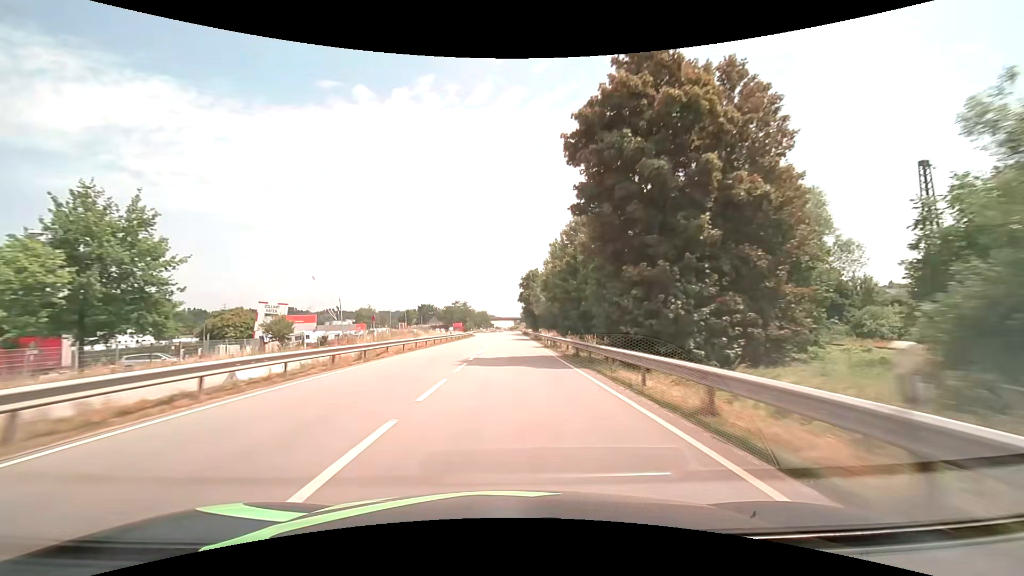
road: primary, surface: asphalt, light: Day
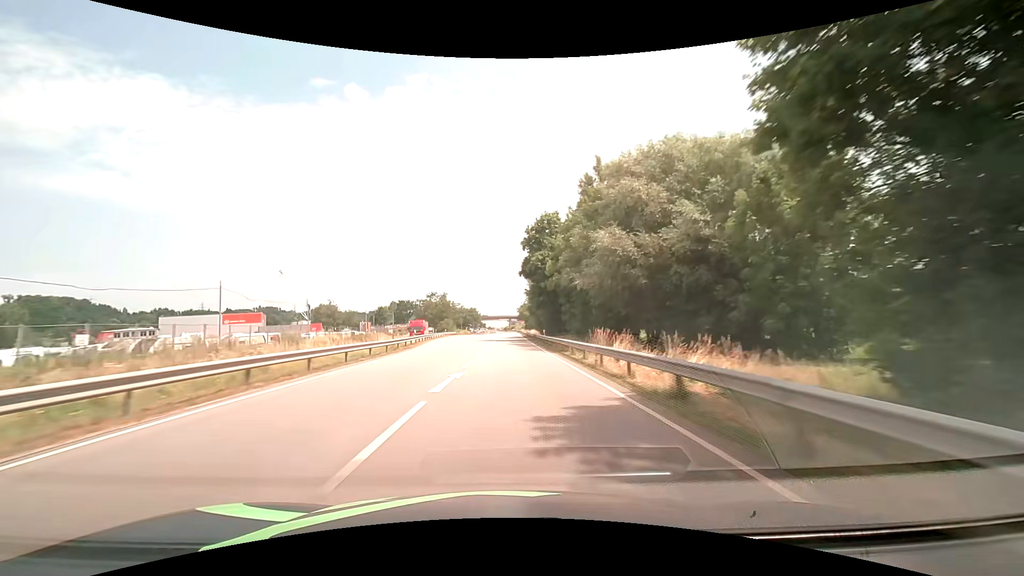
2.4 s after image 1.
(+0.2, +58.2) m; +1°
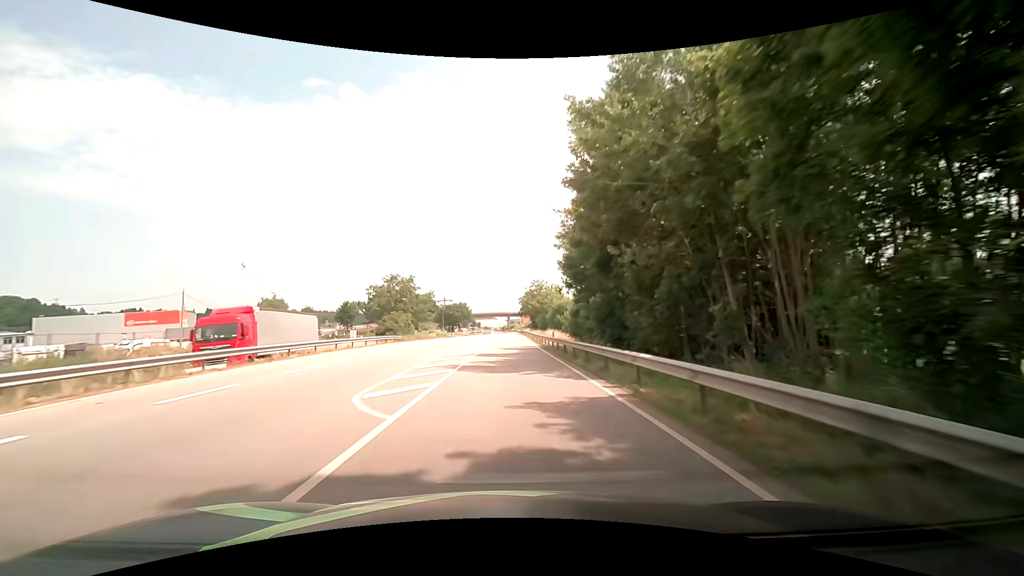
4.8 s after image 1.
(+0.3, +58.0) m; 0°
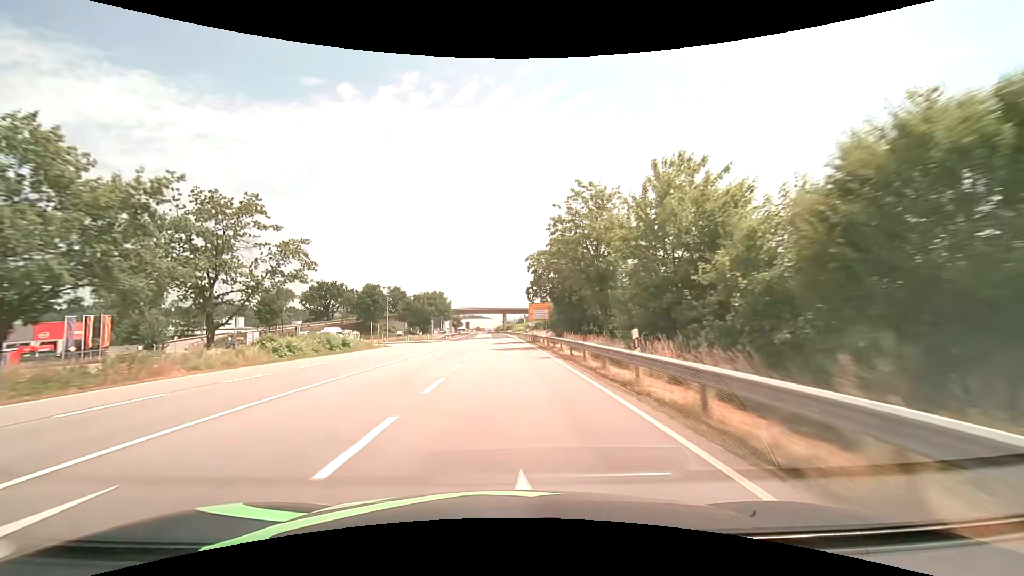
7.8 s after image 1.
(+0.4, +72.4) m; 0°
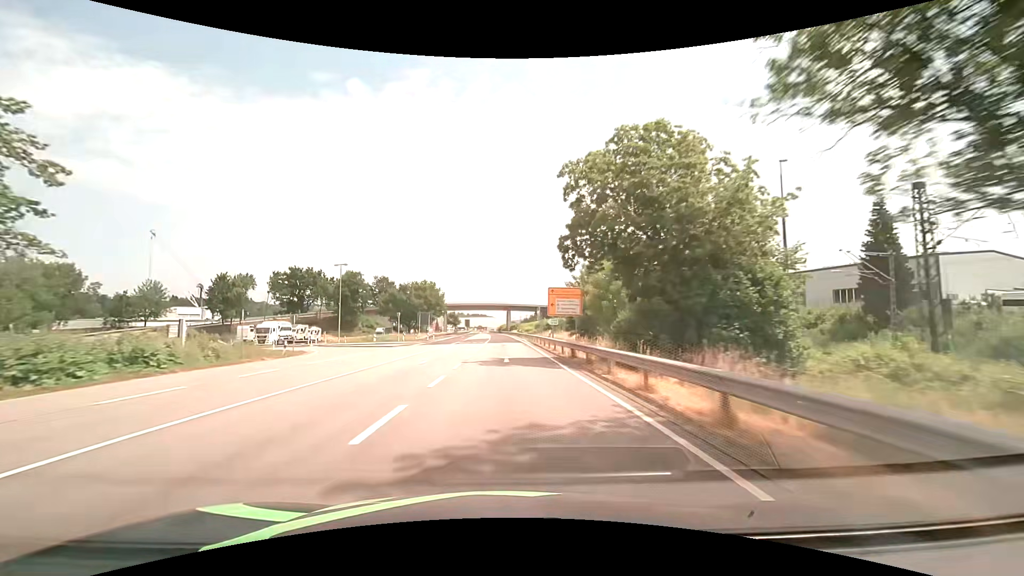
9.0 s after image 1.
(-0.1, +28.9) m; -1°
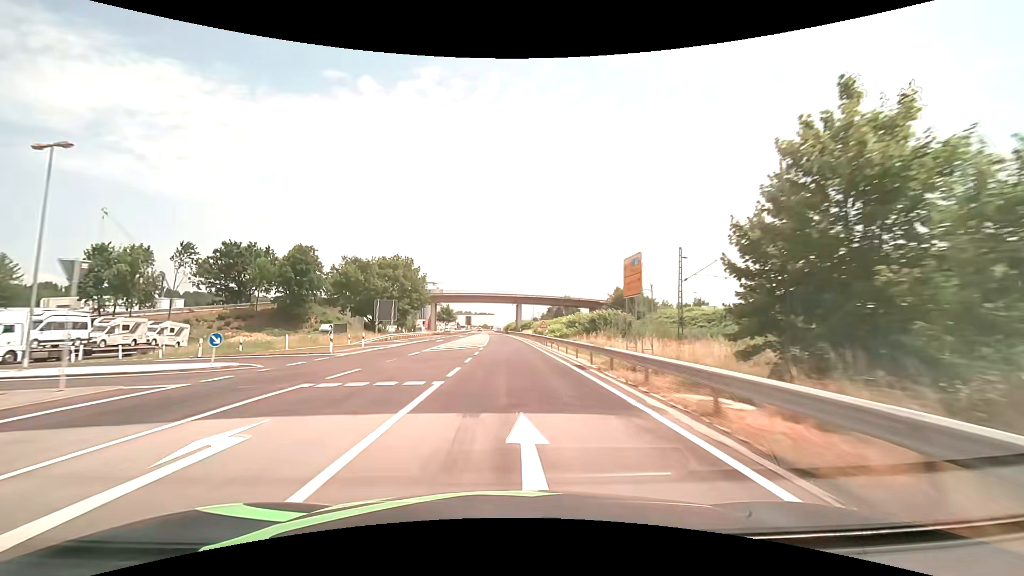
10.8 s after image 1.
(-0.3, +43.2) m; -1°
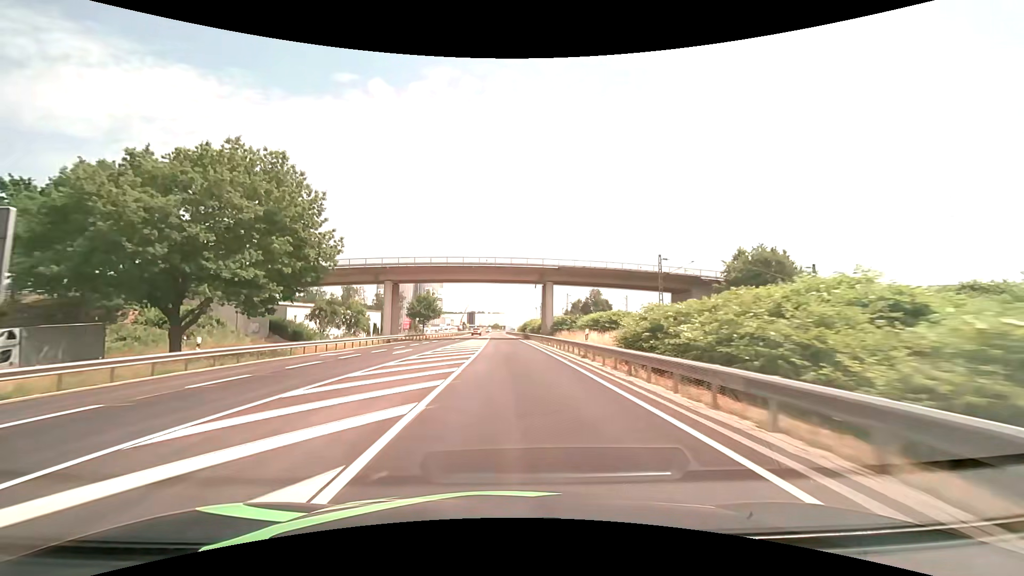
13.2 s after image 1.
(-0.7, +56.8) m; -2°
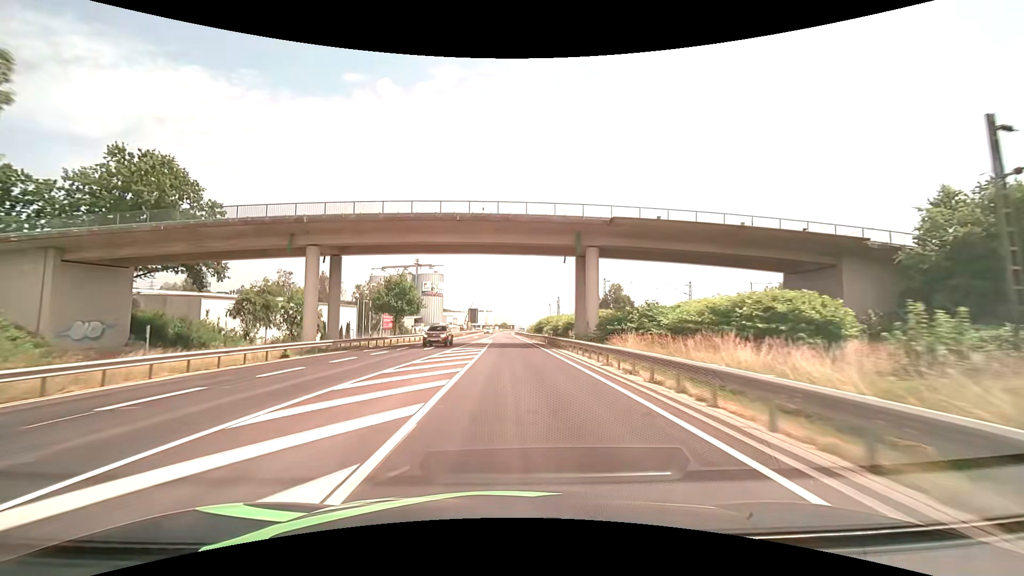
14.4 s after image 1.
(-0.2, +27.8) m; -1°
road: unclassified
(0, +10) (0, +20) (0, +30) (0, +40) (0, +50) (0, +60) (0, +70) (0, +80) (0, +90) (0, +100) m
